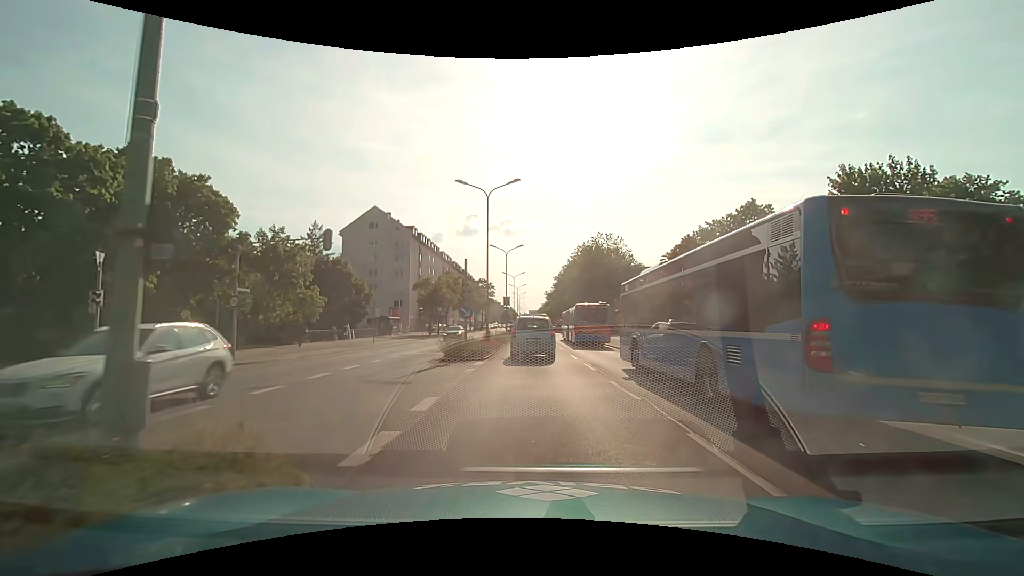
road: primary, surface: asphalt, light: Day
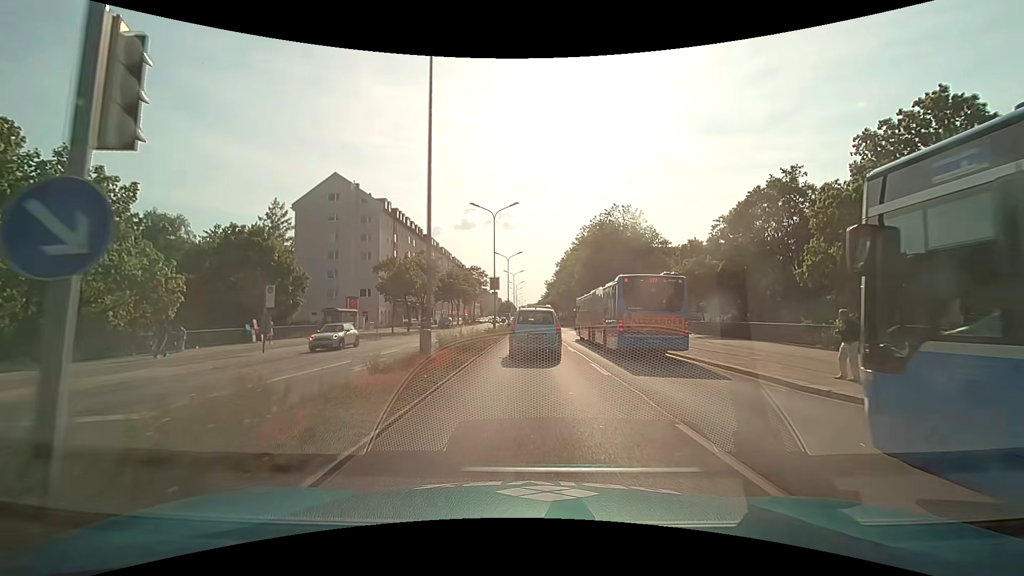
(0.0, +17.9) m; 0°
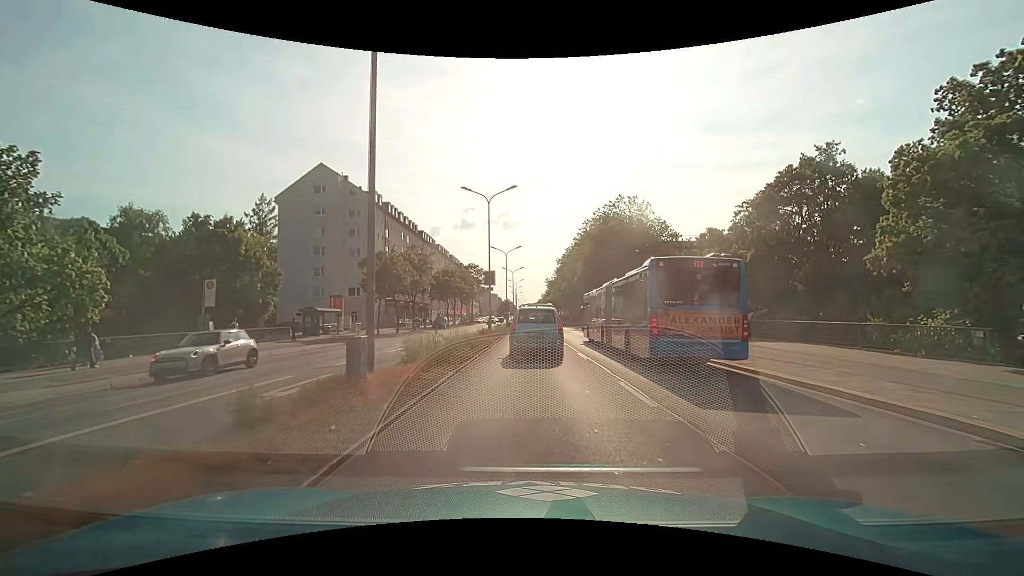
(0.0, +4.9) m; 0°
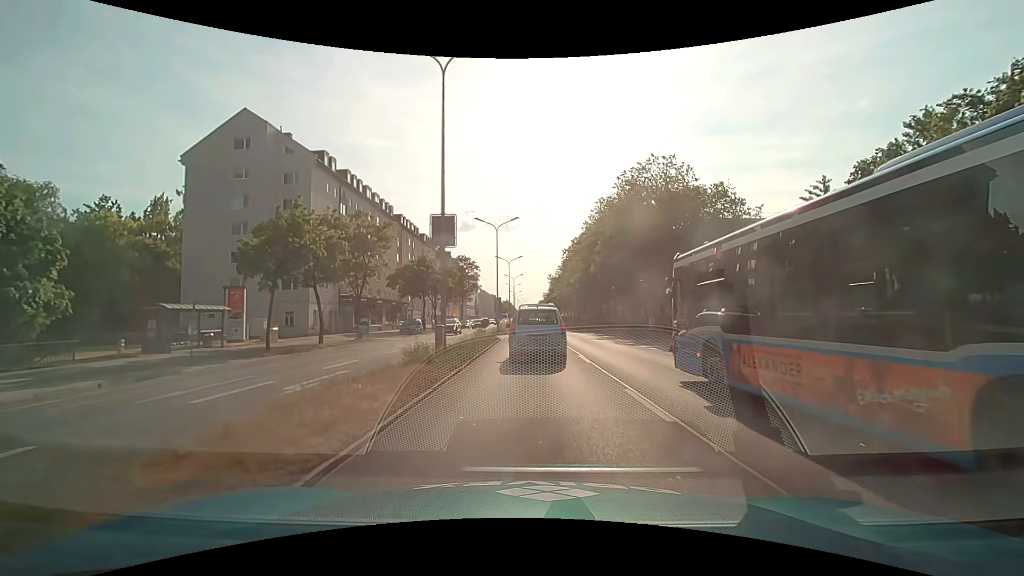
(-0.1, +19.2) m; 0°
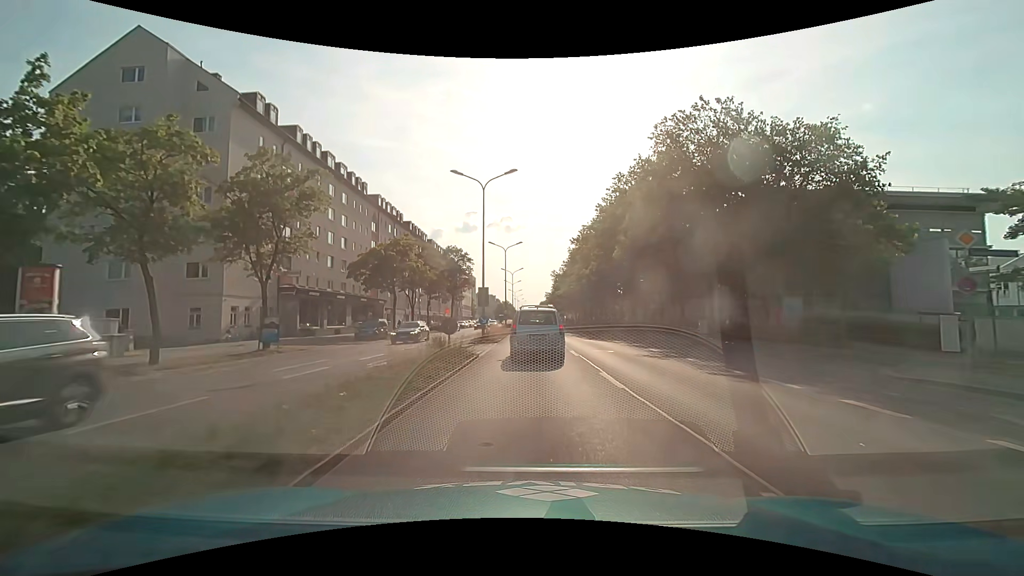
(0.0, +14.8) m; 0°
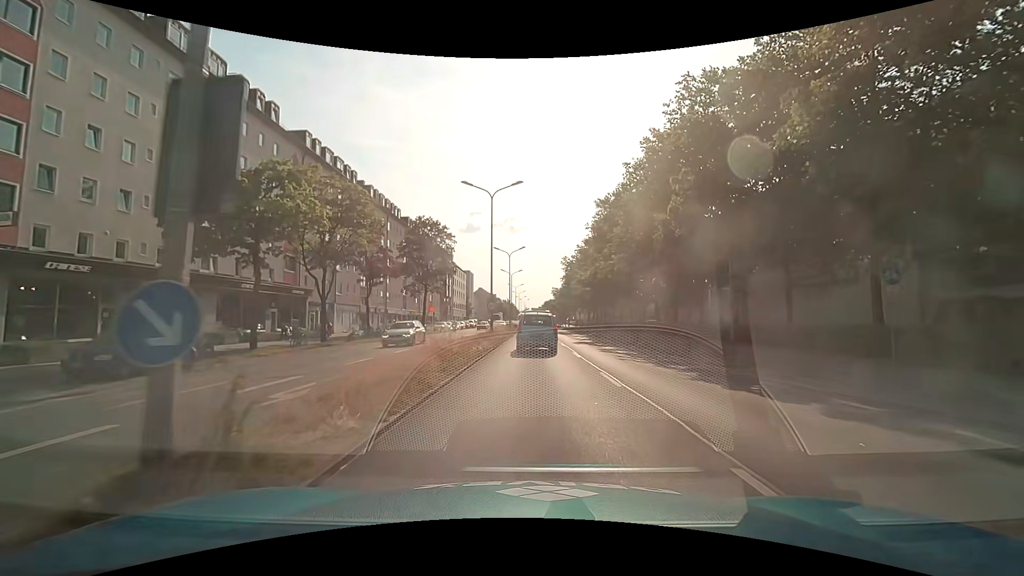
(+0.1, +26.4) m; 0°
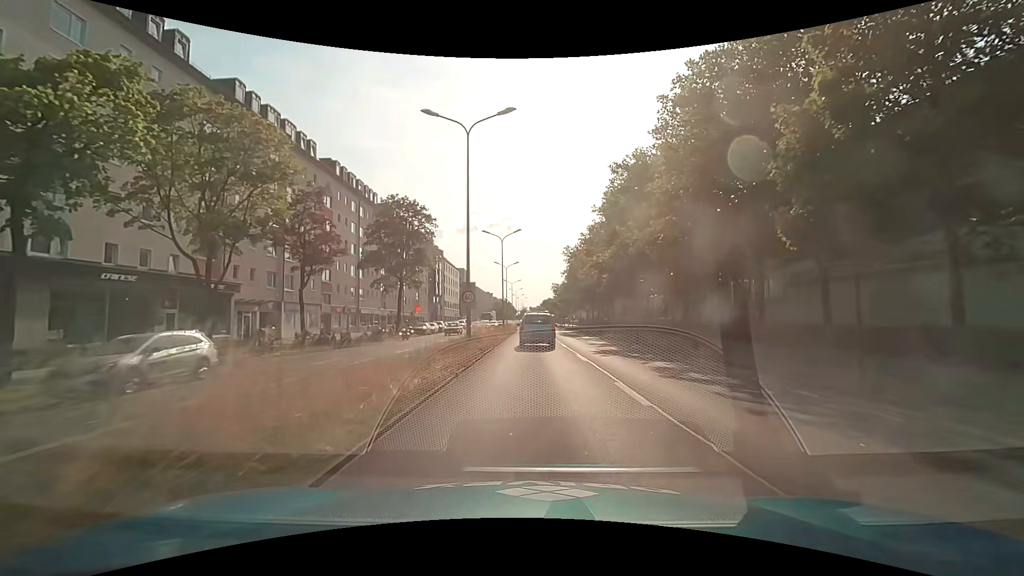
(+0.1, +11.6) m; +1°
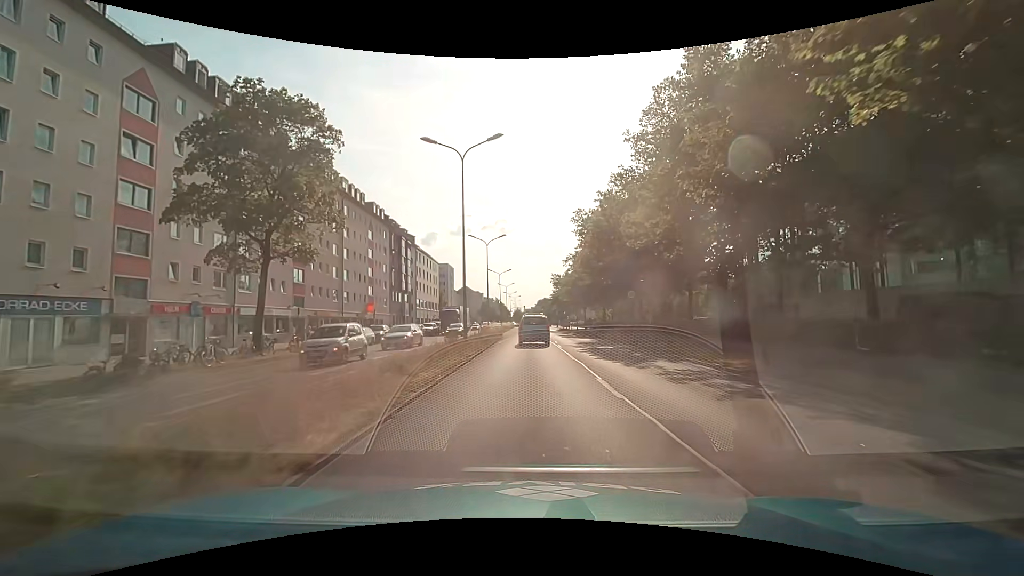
(+0.1, +26.5) m; 0°
(0, +10) (0, +20) (0, +30) (+1, +40) (+1, +50) (+1, +60) (+1, +70) (+1, +80) (+1, +90) (+1, +100) m
